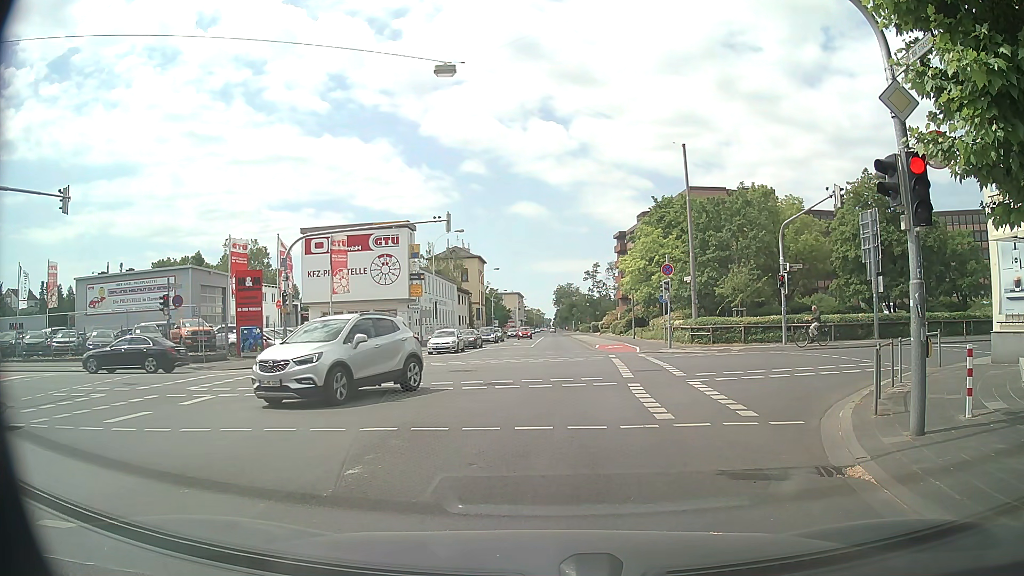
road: secondary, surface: asphalt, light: Day
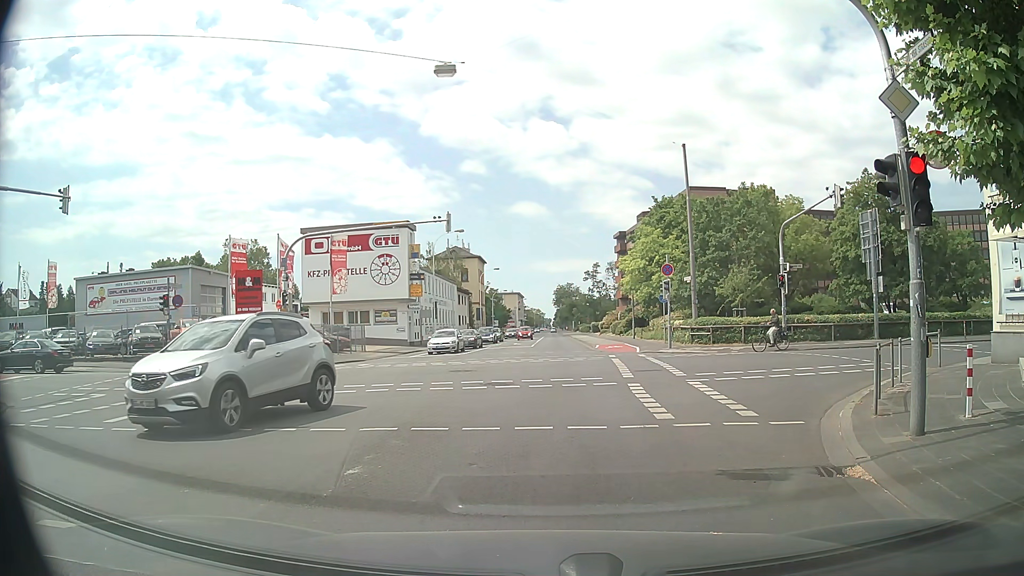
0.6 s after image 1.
(0.0, 0.0) m; 0°
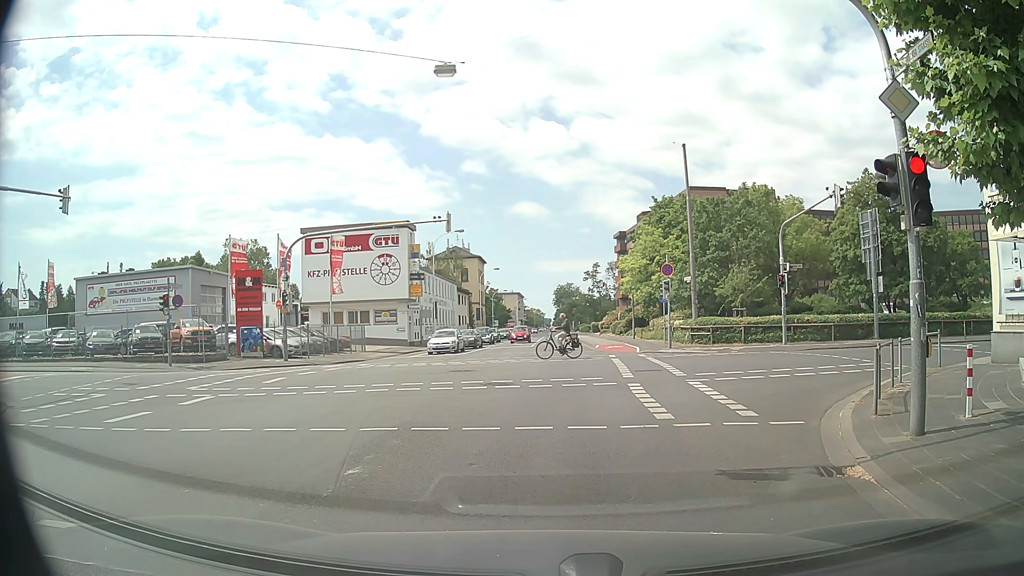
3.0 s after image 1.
(0.0, 0.0) m; 0°
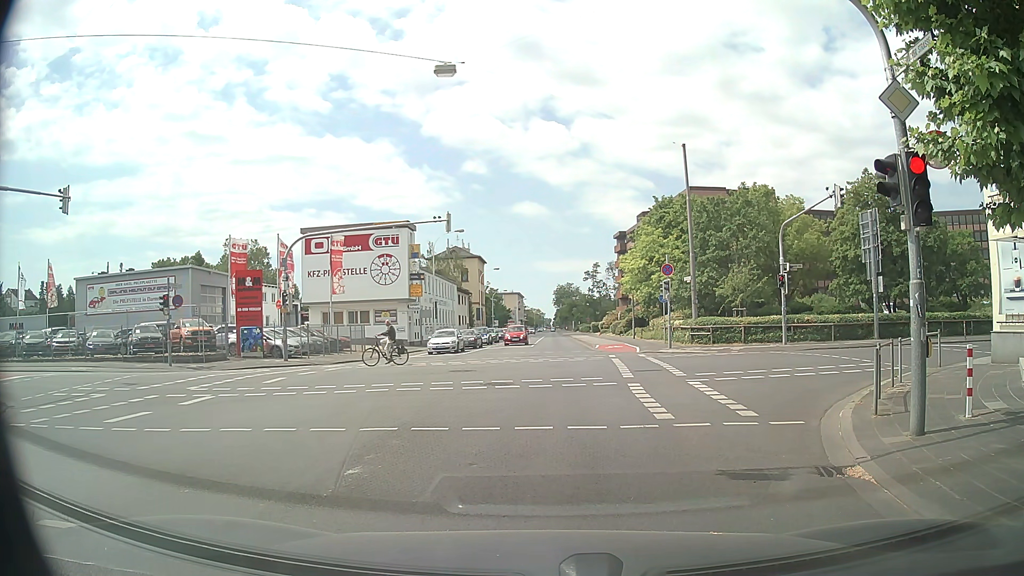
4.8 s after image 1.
(0.0, 0.0) m; 0°
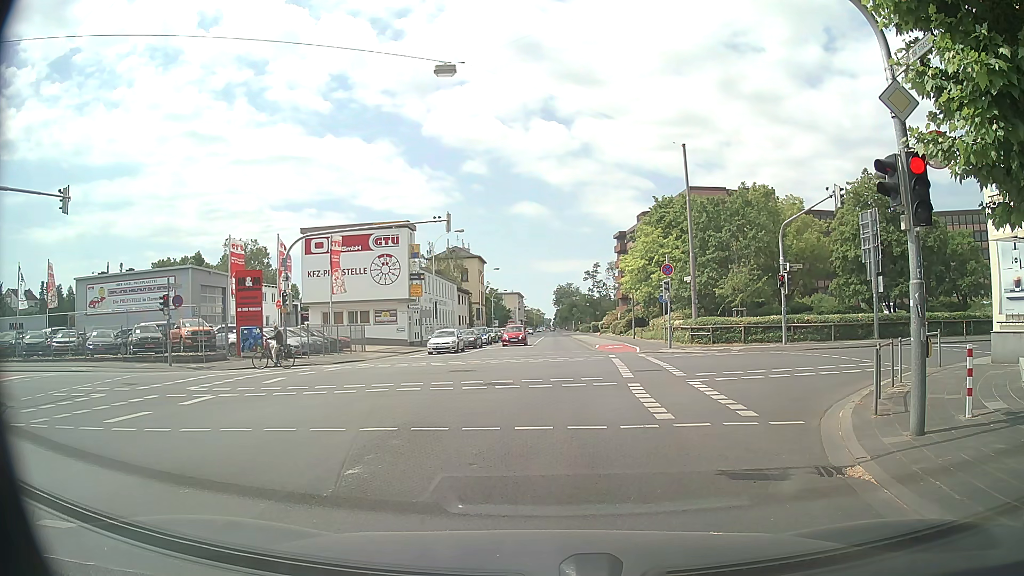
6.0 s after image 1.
(0.0, 0.0) m; 0°
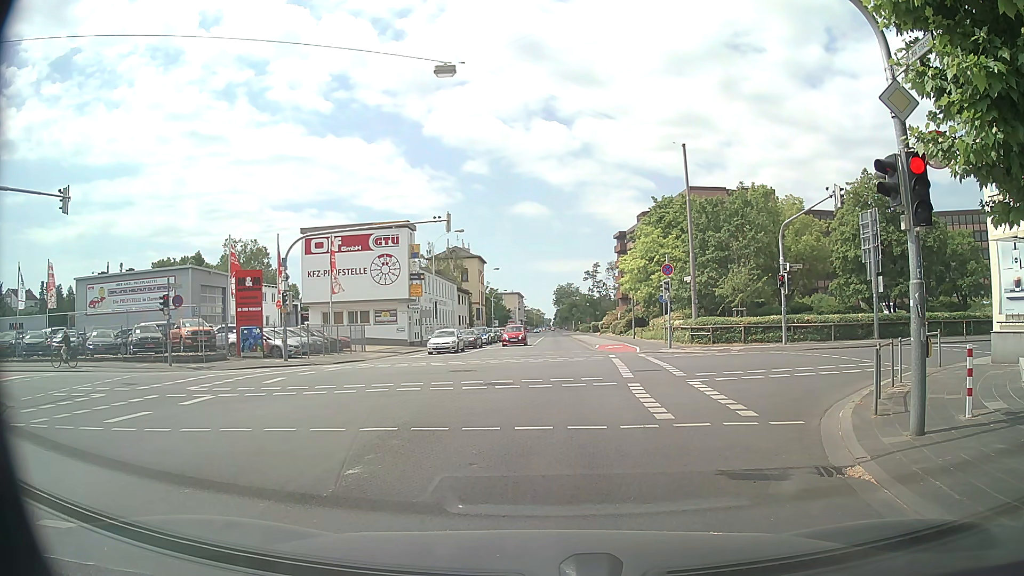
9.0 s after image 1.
(0.0, 0.0) m; 0°
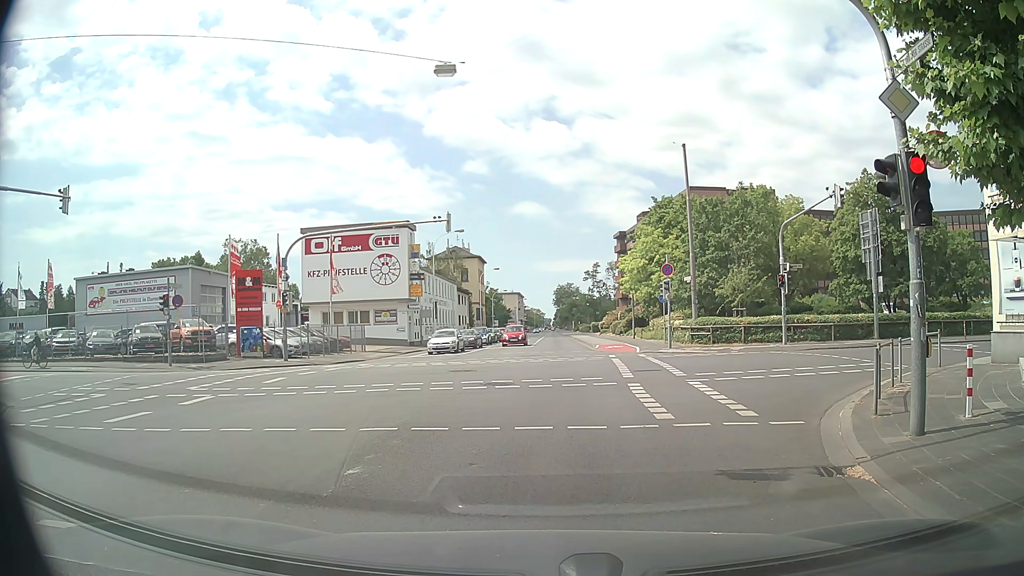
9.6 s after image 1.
(0.0, 0.0) m; 0°
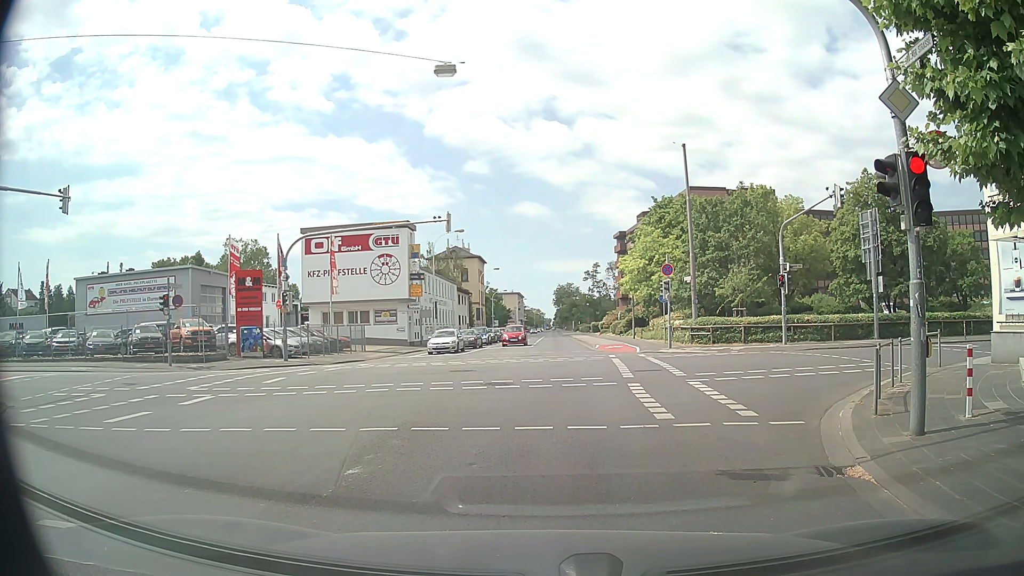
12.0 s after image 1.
(0.0, 0.0) m; 0°
